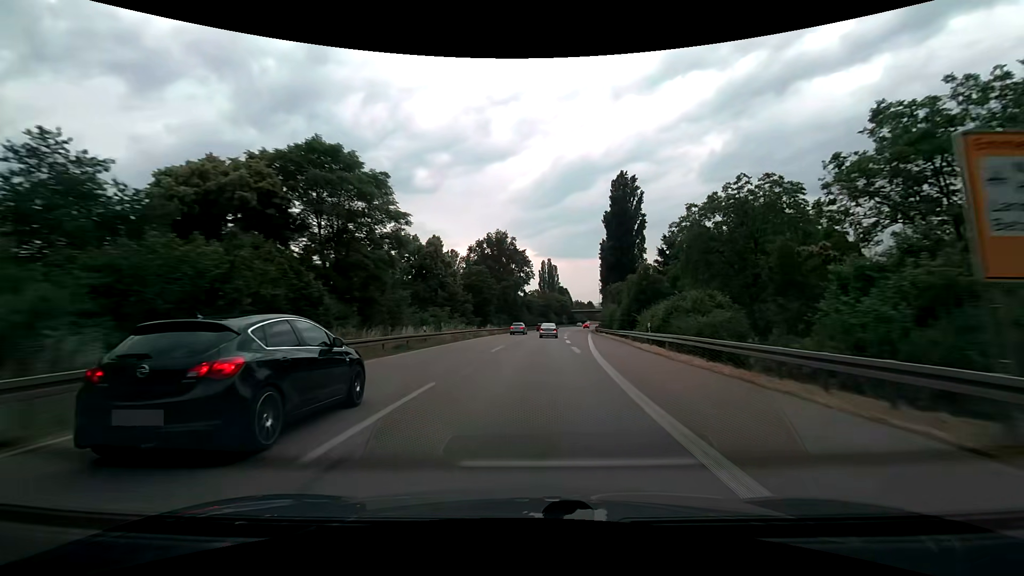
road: trunk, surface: asphalt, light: Day
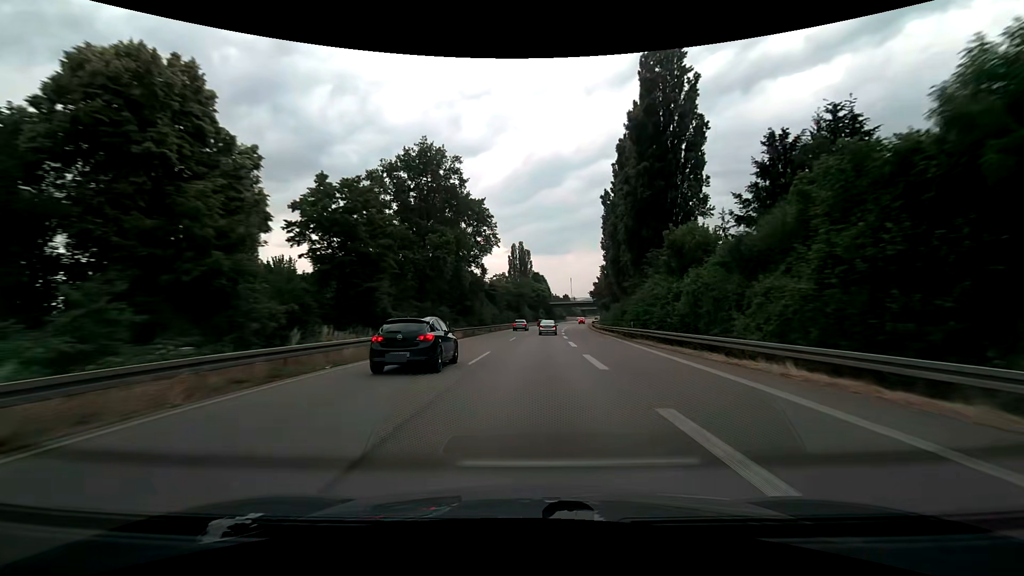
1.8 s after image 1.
(+1.4, +44.6) m; +4°
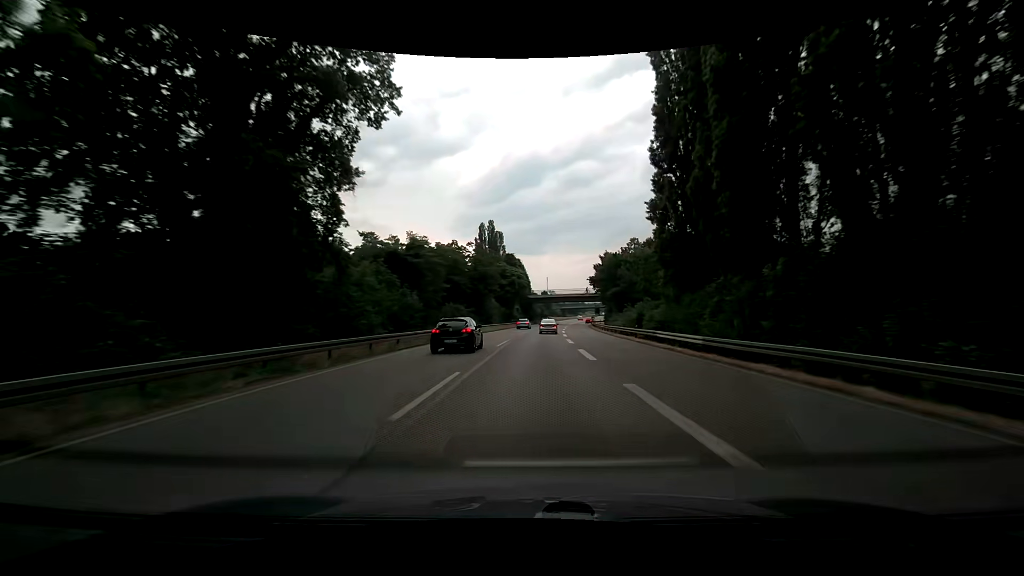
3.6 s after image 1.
(+1.1, +45.1) m; +3°
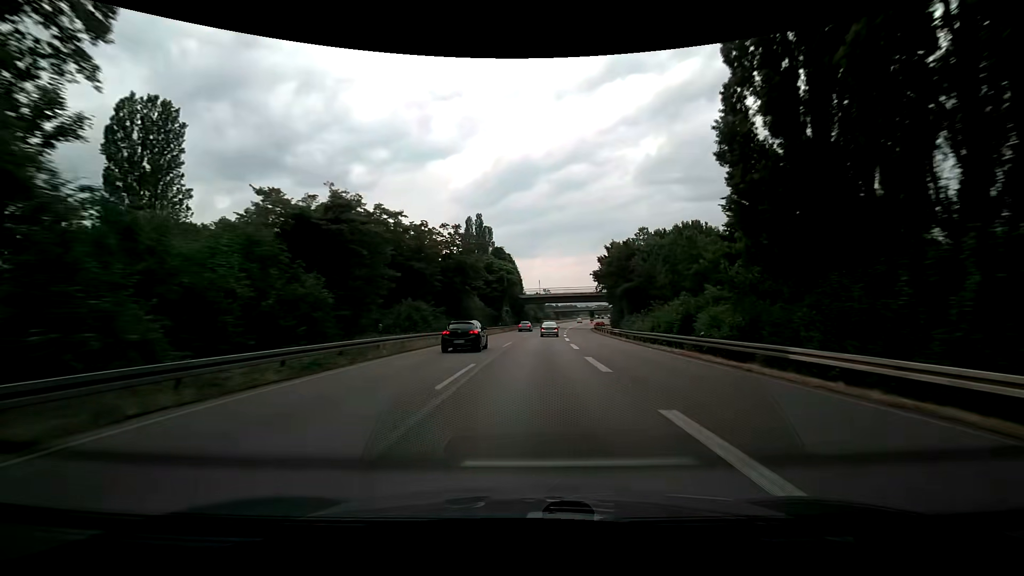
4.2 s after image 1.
(0.0, +15.2) m; 0°
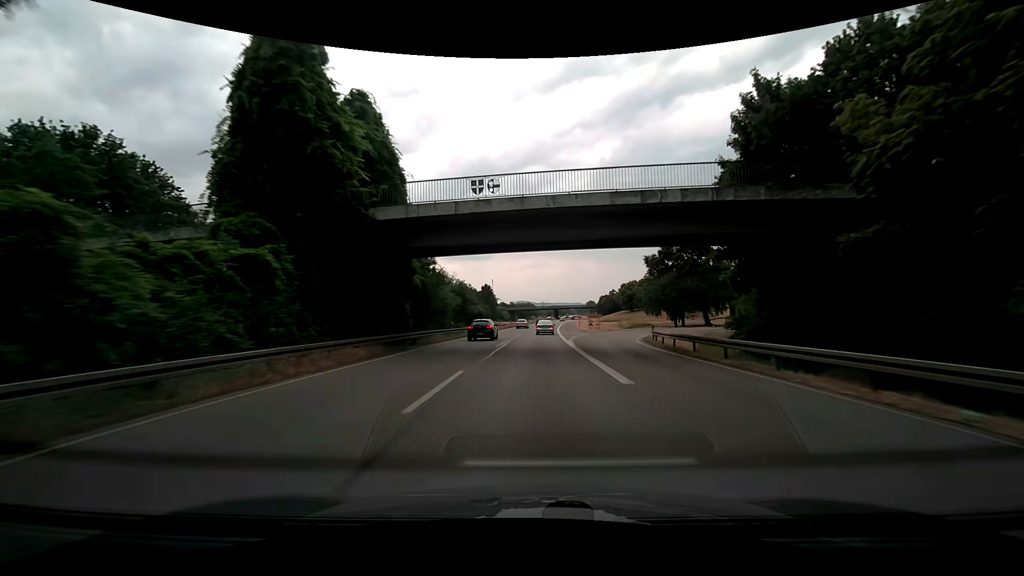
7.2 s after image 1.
(+3.8, +76.0) m; +6°
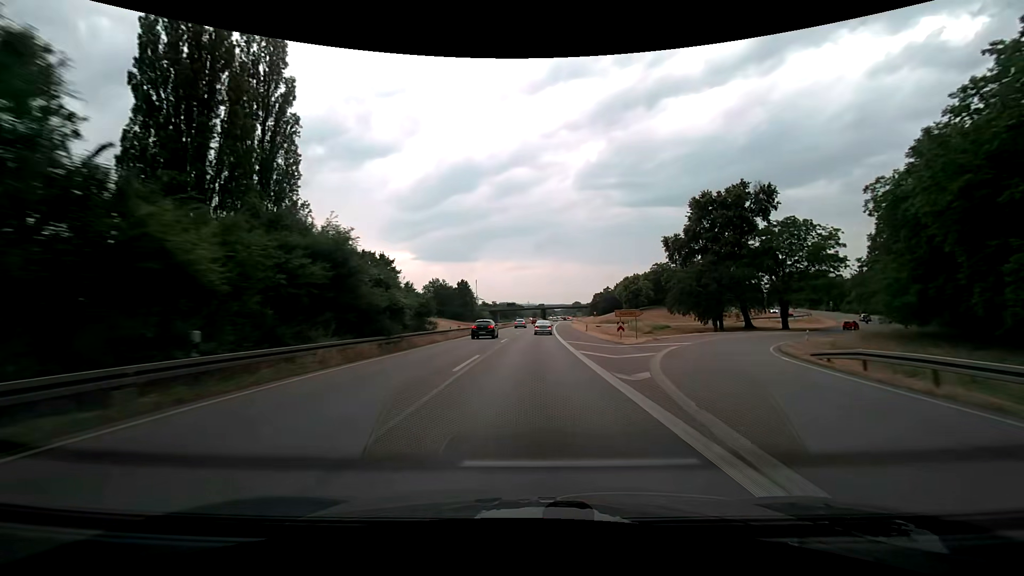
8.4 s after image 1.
(+0.5, +30.4) m; +1°
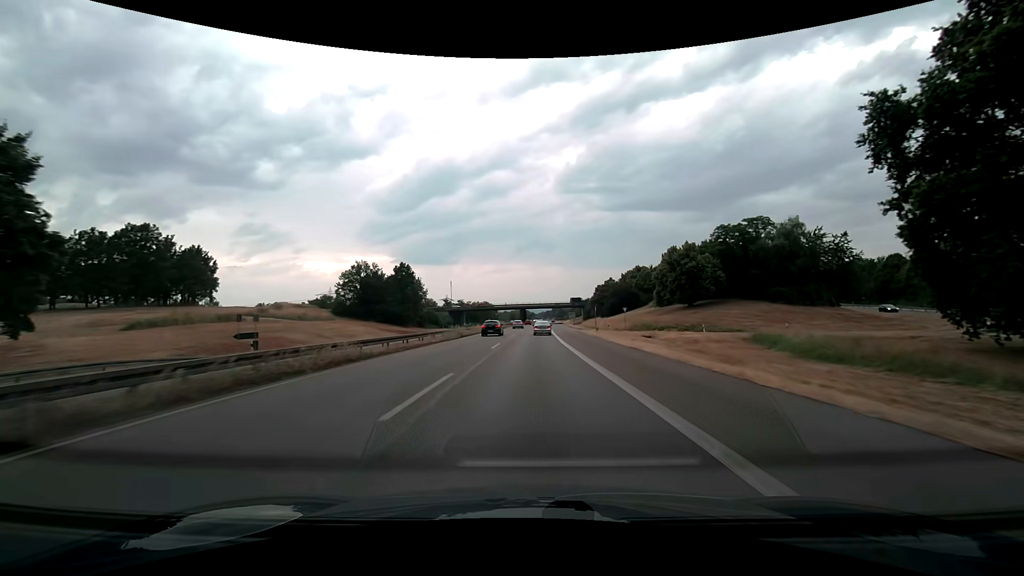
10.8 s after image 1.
(+1.5, +61.8) m; +3°
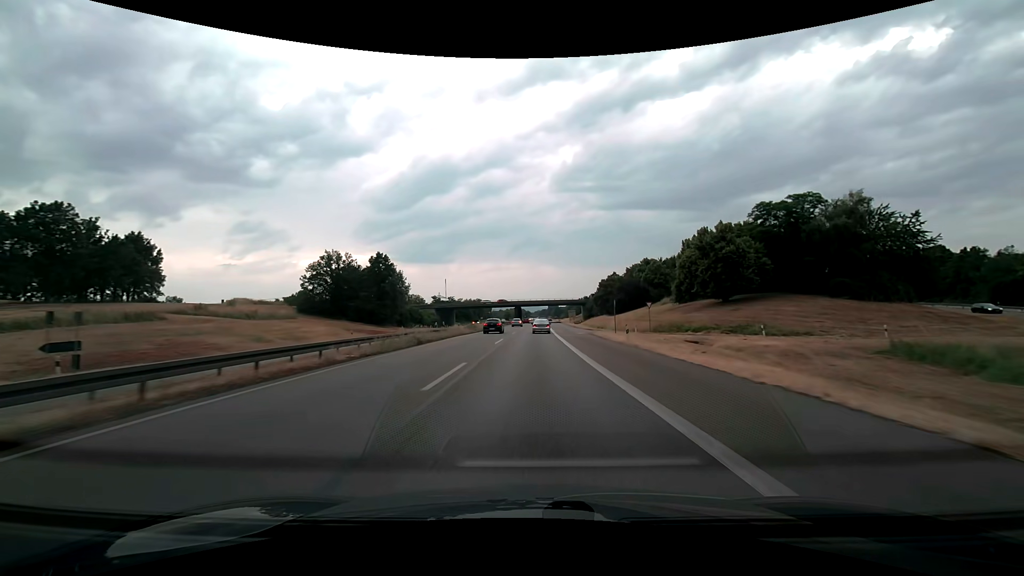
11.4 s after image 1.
(+0.1, +15.6) m; 0°
(0, +10) (0, +20) (0, +30) (0, +40) (+1, +50) (+1, +60) (+1, +70) (+1, +80) (+2, +90) (+2, +100) m
